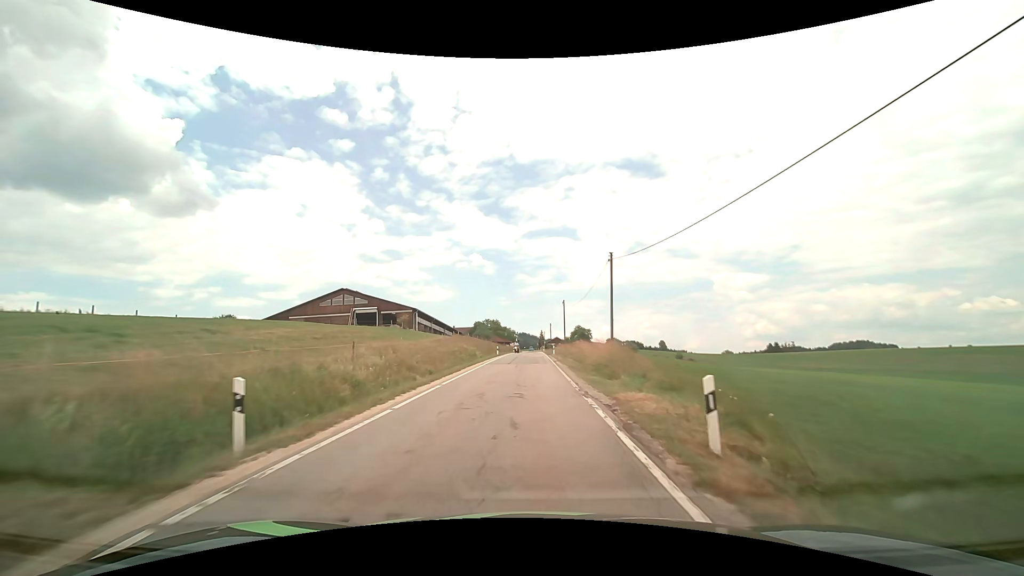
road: tertiary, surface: asphalt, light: Day
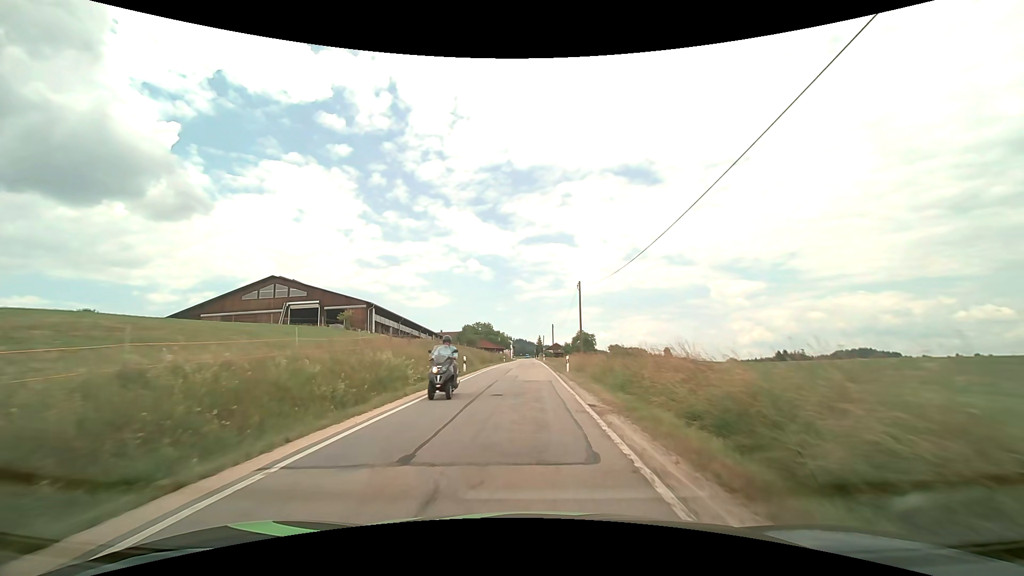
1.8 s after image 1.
(0.0, +24.1) m; 0°
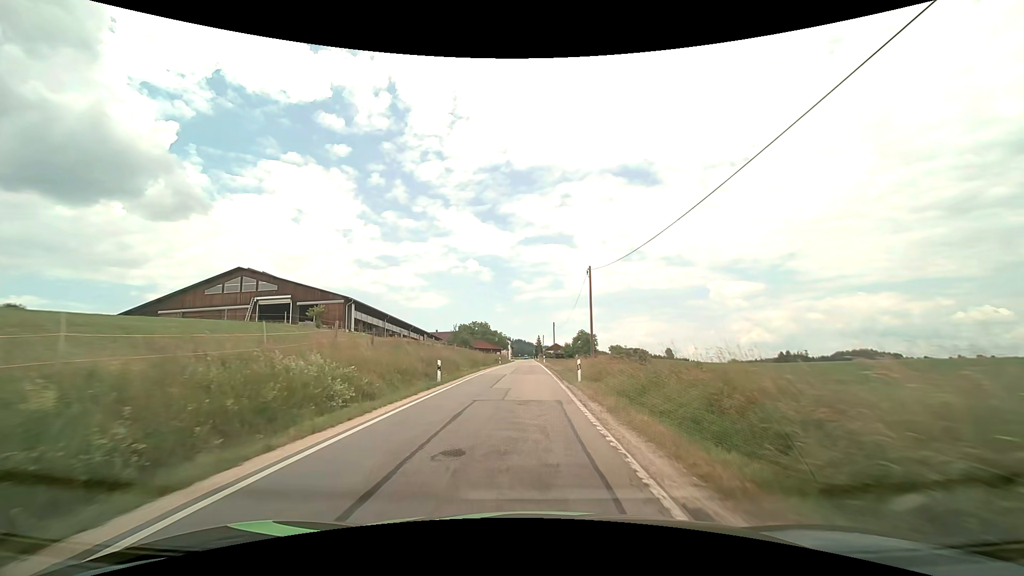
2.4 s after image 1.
(0.0, +7.7) m; 0°
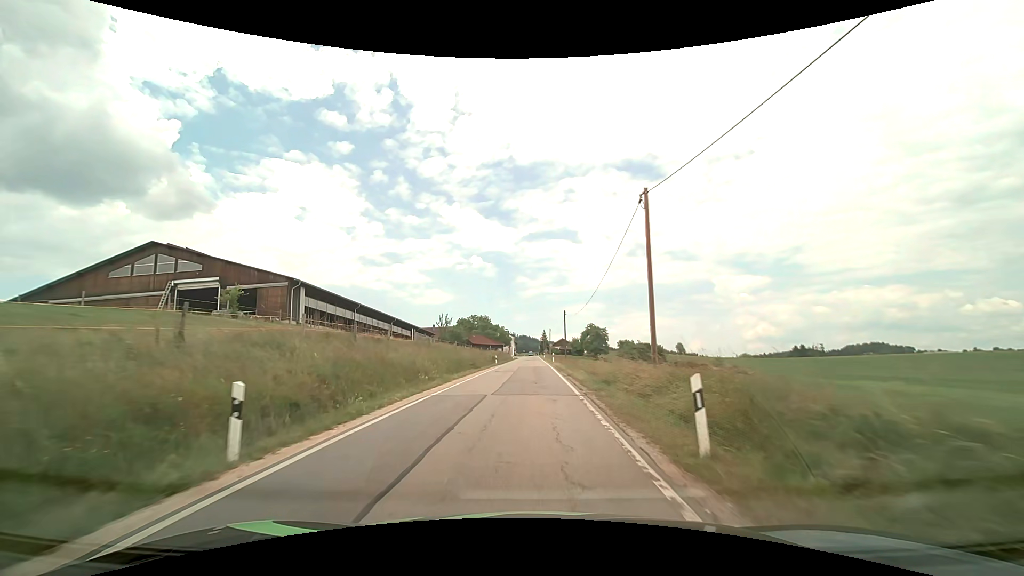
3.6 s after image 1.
(0.0, +15.0) m; -1°
